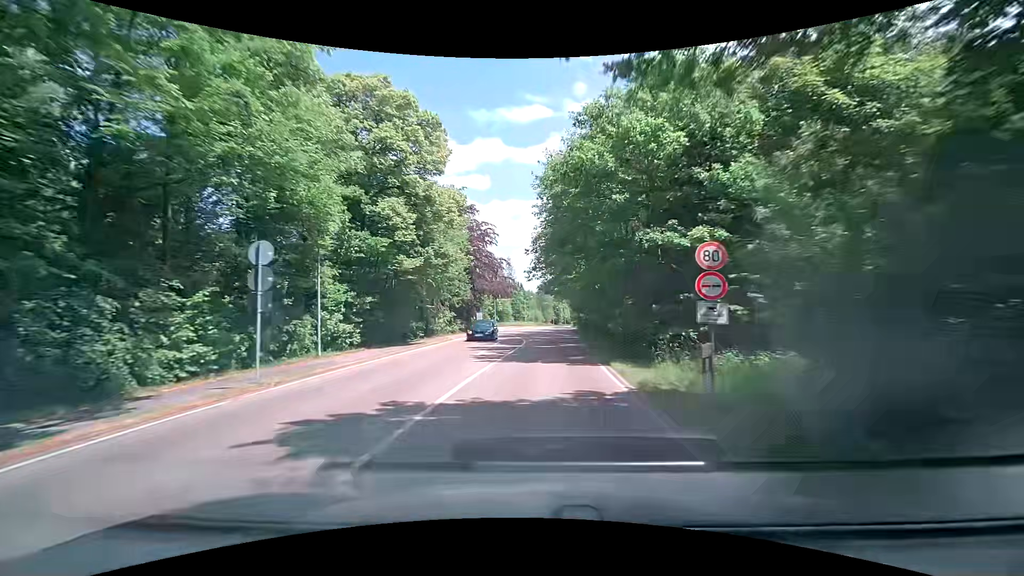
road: tertiary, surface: asphalt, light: Day
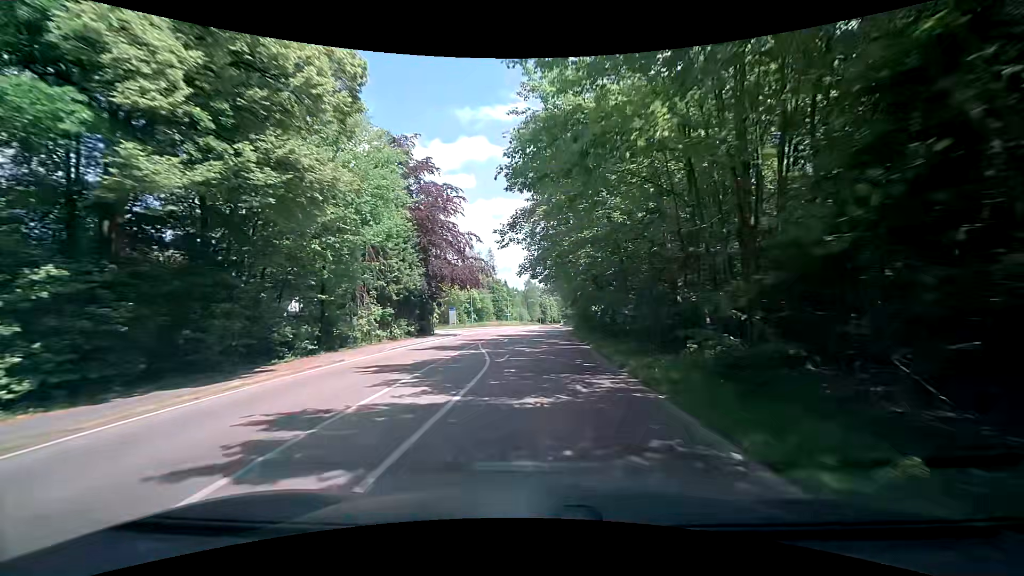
(+0.7, +18.3) m; +3°
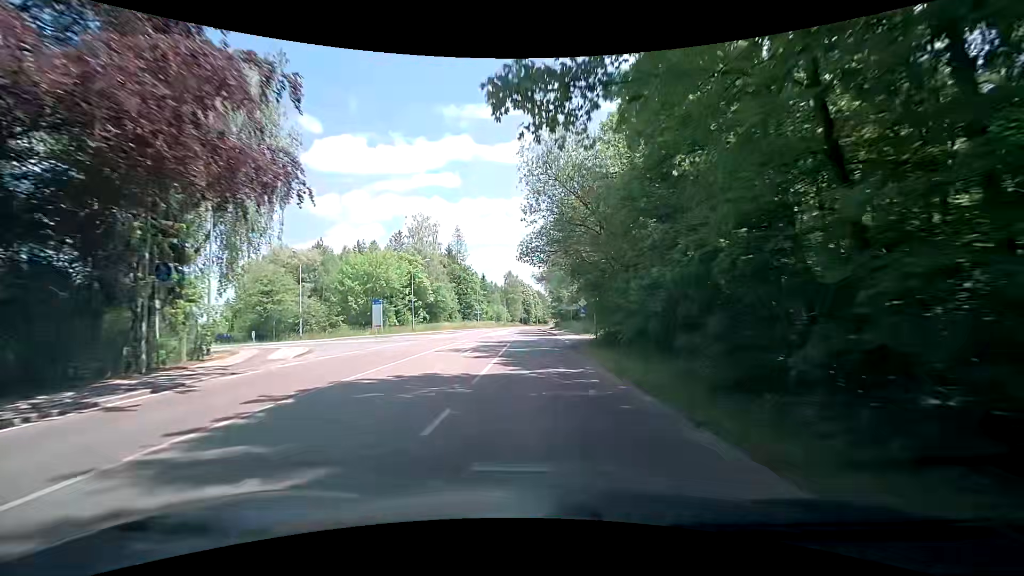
(+0.7, +35.5) m; 0°
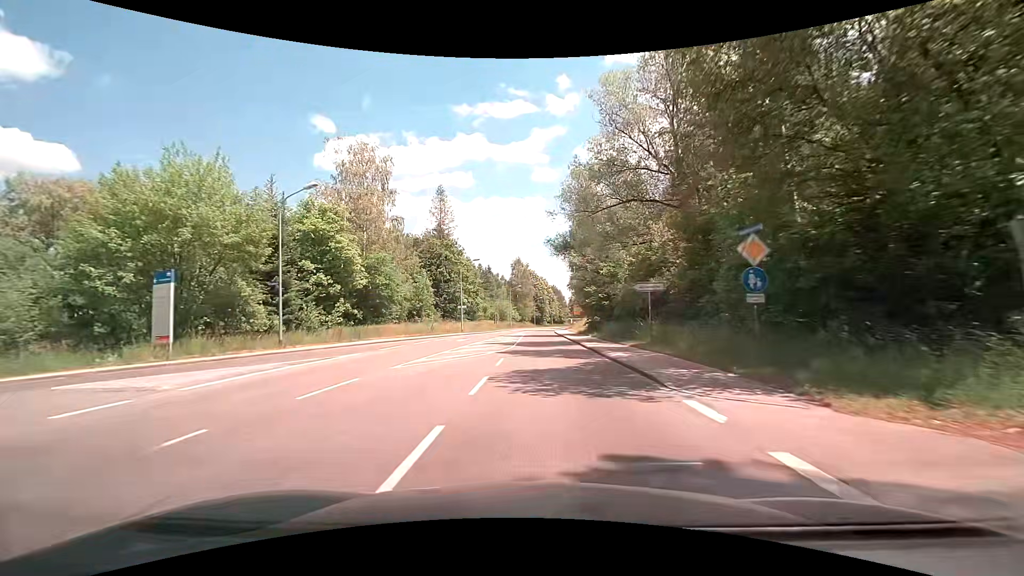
(+0.6, +34.7) m; 0°
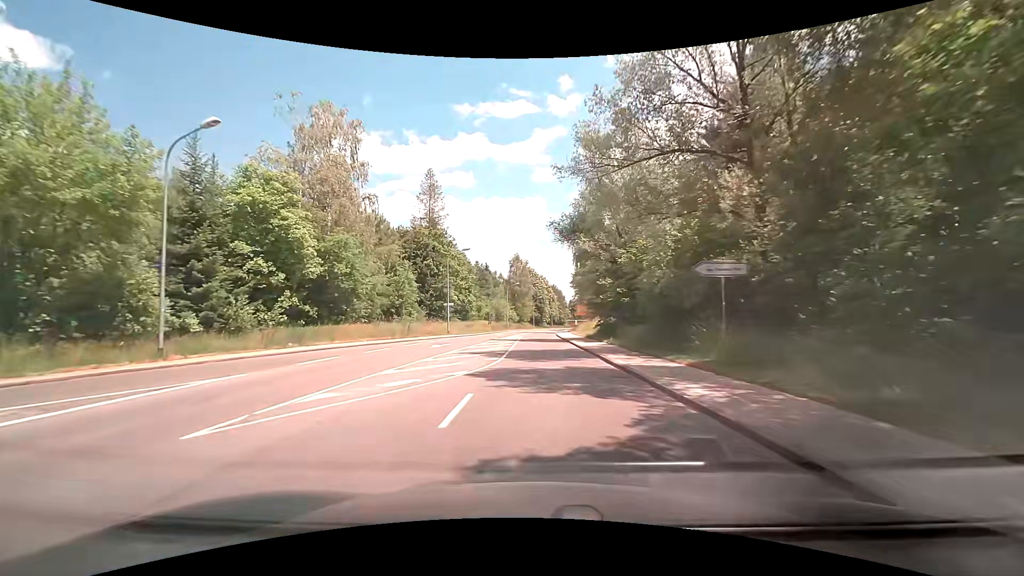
(0.0, +8.8) m; 0°
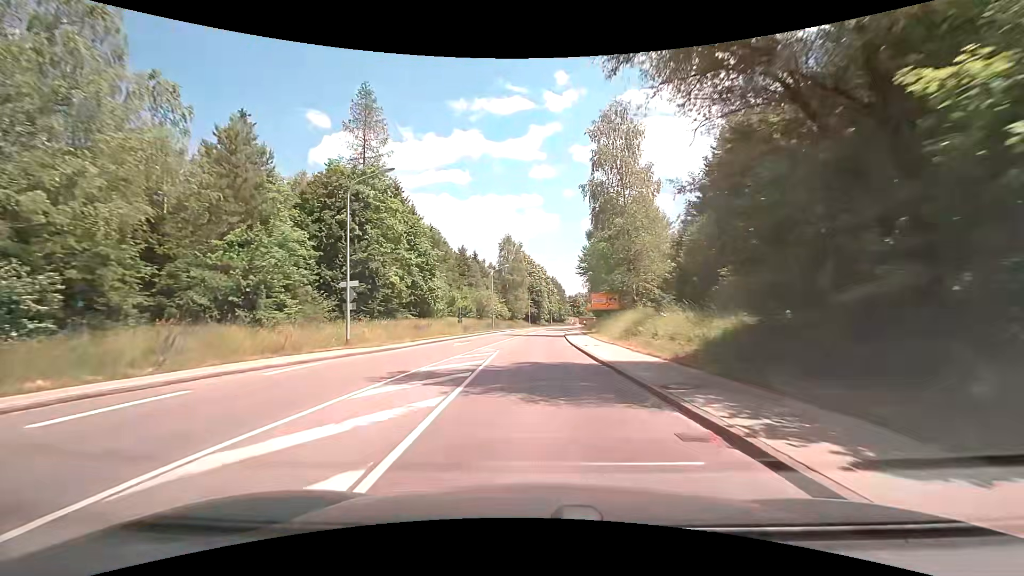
(0.0, +26.5) m; 0°
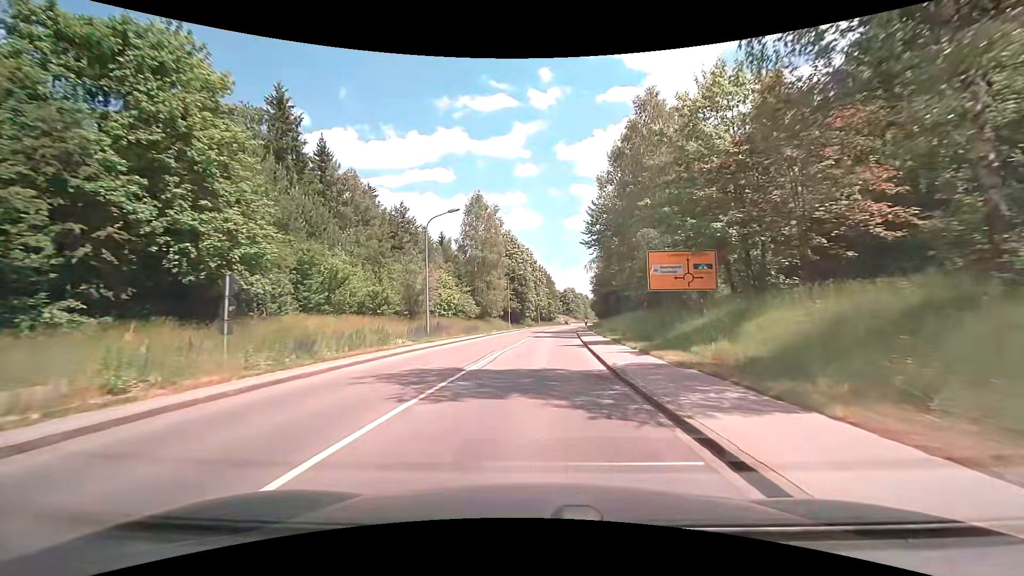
(+0.3, +34.7) m; +1°
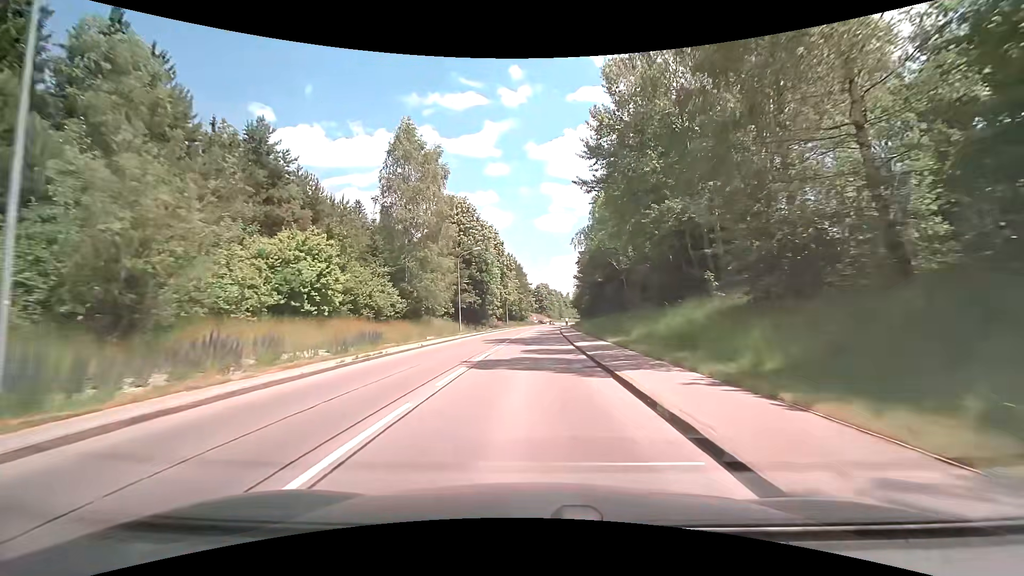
(+0.9, +25.4) m; +3°
(0, +10) (0, +20) (+1, +30) (+1, +40) (+1, +50) (+1, +60) (+2, +70) (+3, +80) (+3, +90) (+4, +100) m
